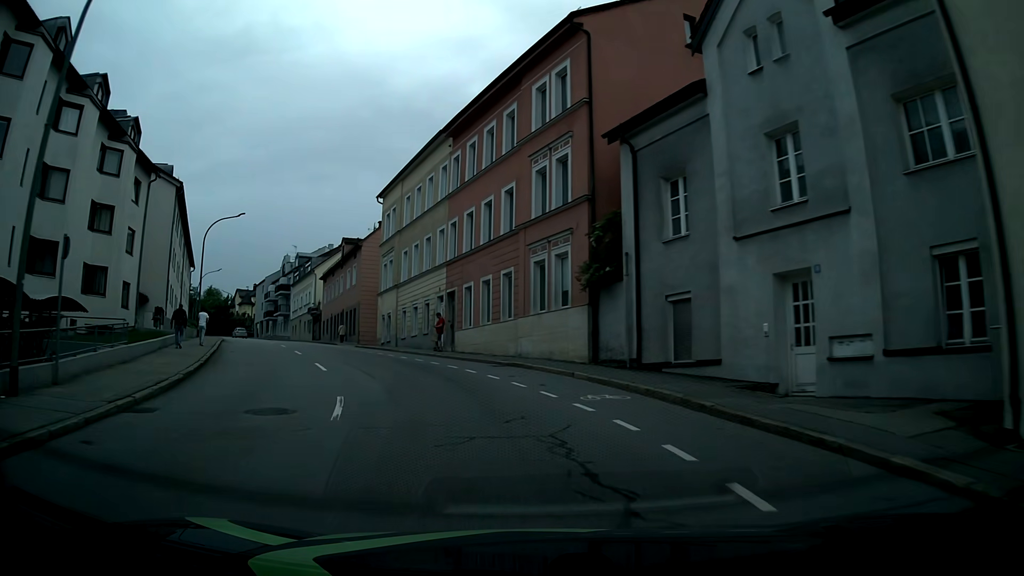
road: tertiary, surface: asphalt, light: Day
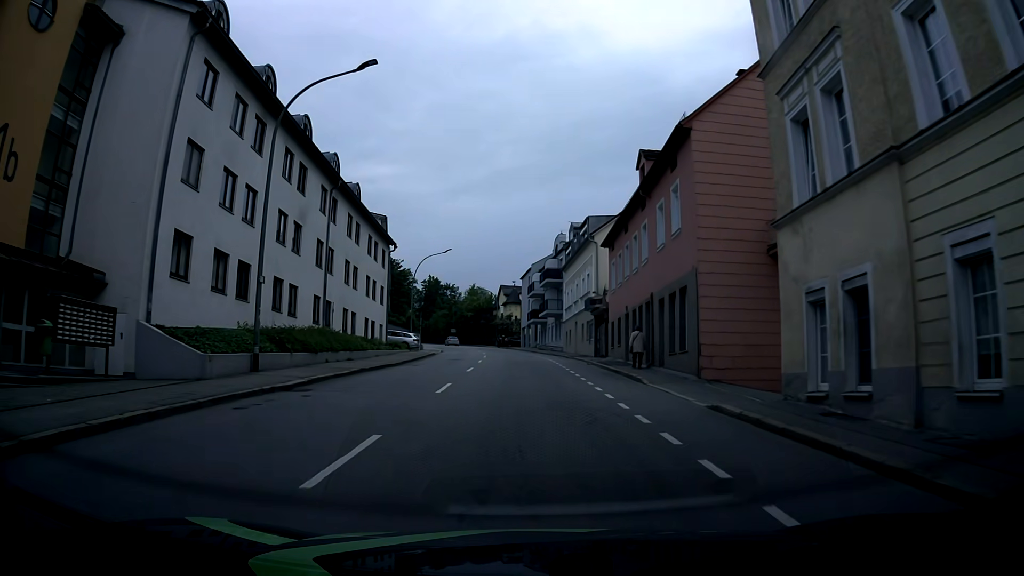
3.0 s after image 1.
(-8.3, +30.3) m; -25°
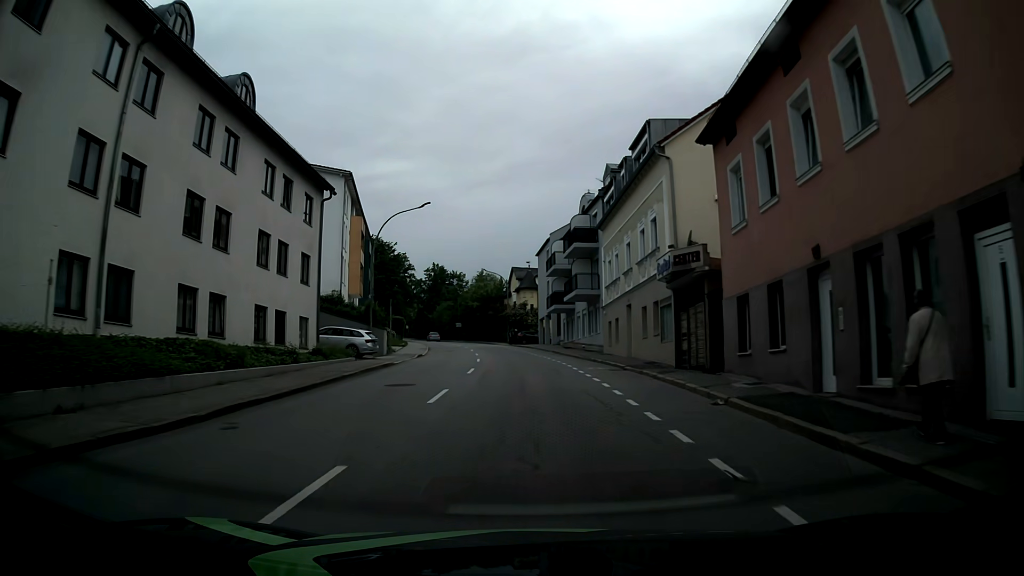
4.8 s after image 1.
(-0.3, +20.3) m; -1°
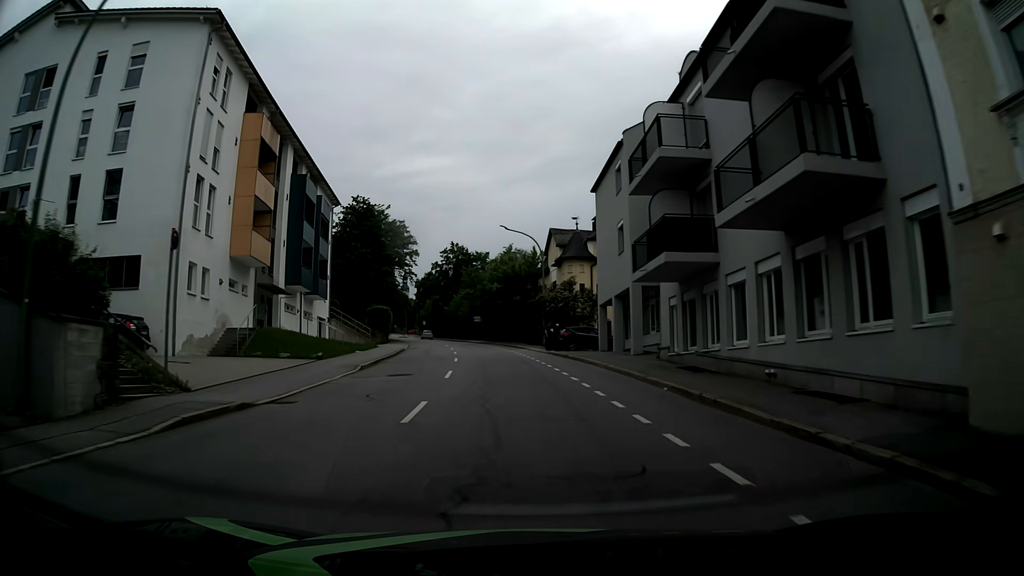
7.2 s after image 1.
(-1.1, +30.4) m; -4°
(0, +10) (-1, +20) (-1, +30) (-3, +40) (-4, +50) (-6, +60) (-8, +69) (-10, +79) (-13, +89) (-15, +98) m
